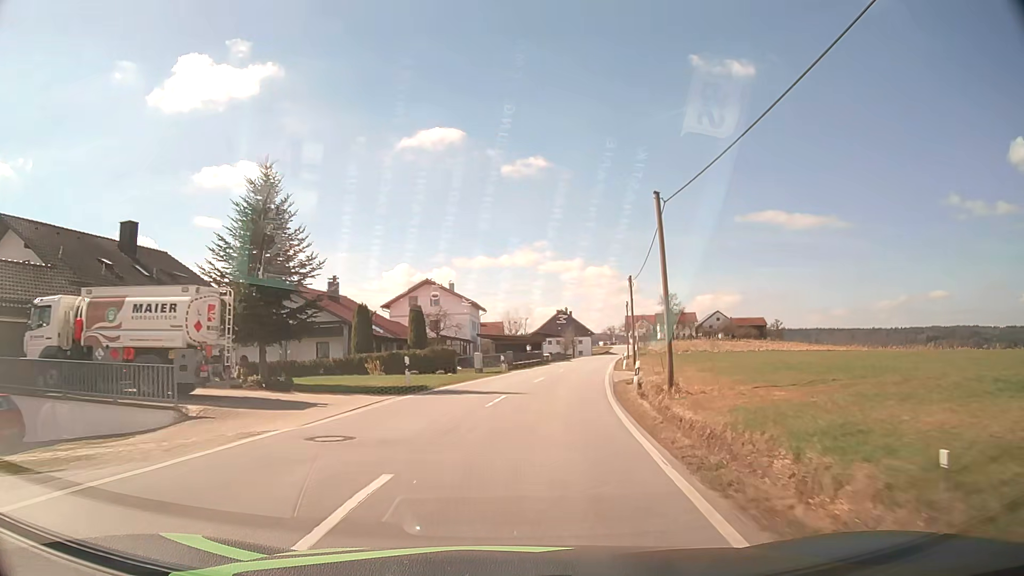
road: tertiary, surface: asphalt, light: Day
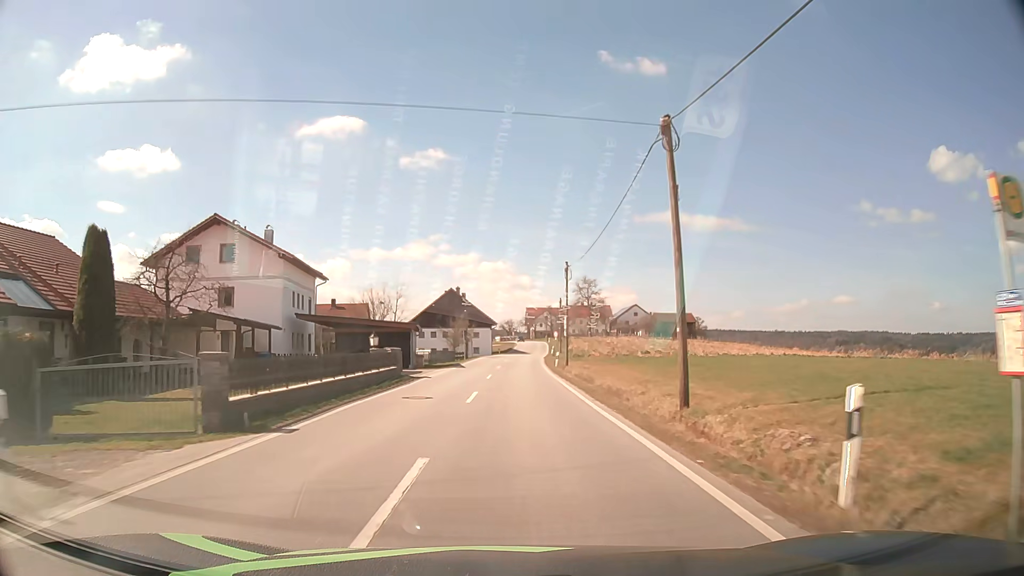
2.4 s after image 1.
(+3.2, +34.8) m; +9°
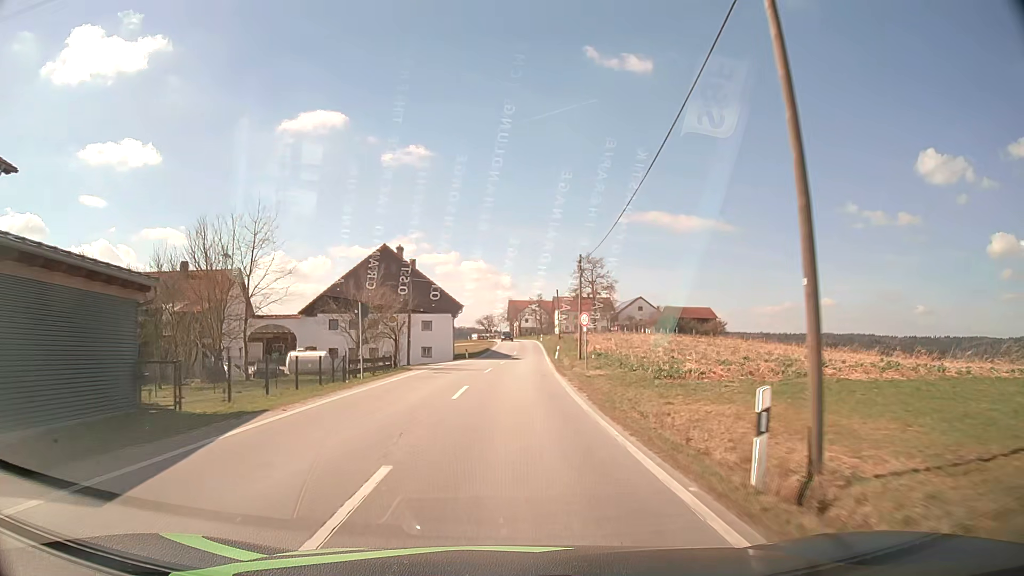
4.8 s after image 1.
(+0.6, +36.9) m; +2°
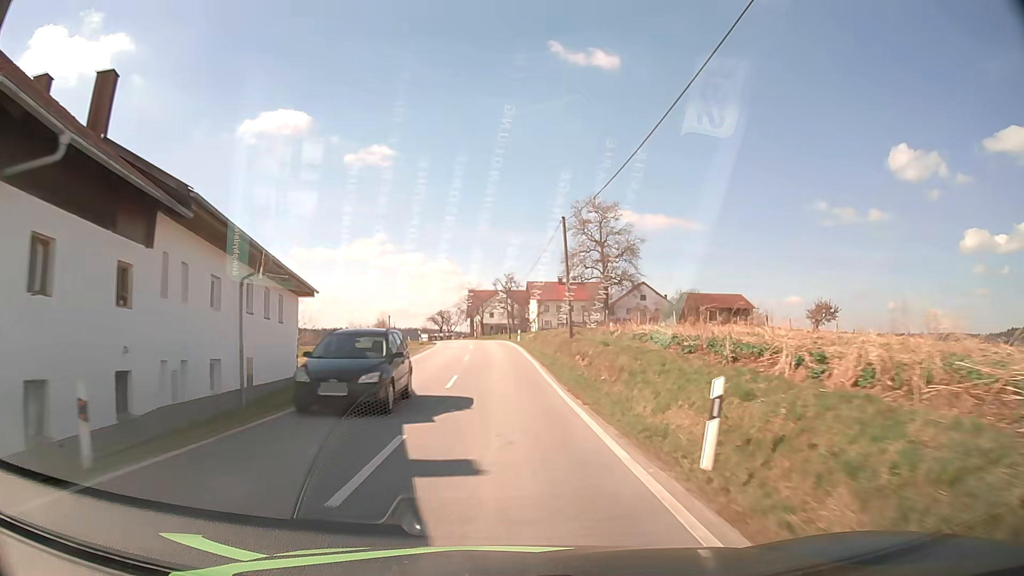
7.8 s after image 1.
(+1.4, +45.7) m; +3°
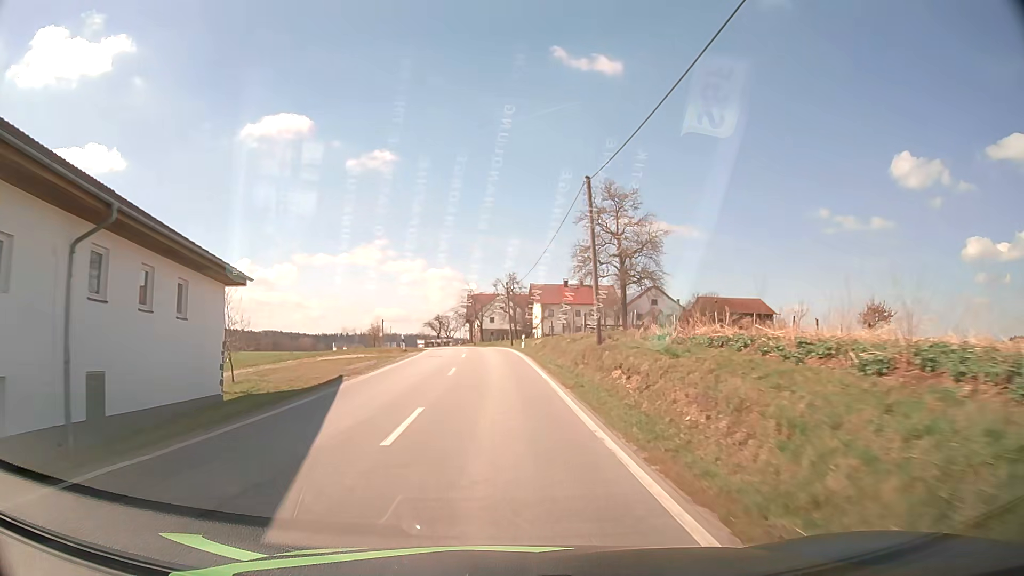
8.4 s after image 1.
(0.0, +9.2) m; -1°
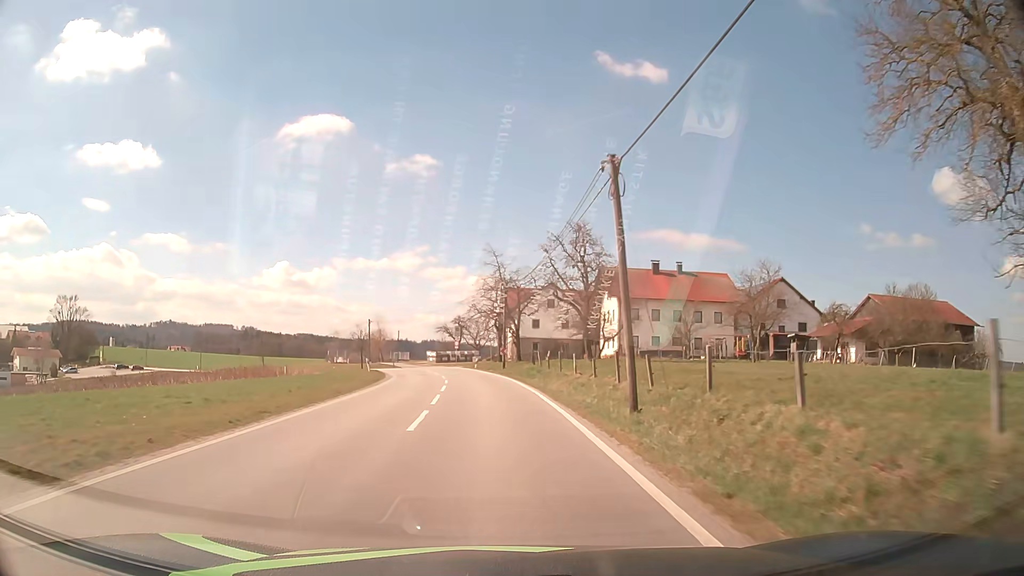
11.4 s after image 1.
(-1.0, +45.3) m; -3°
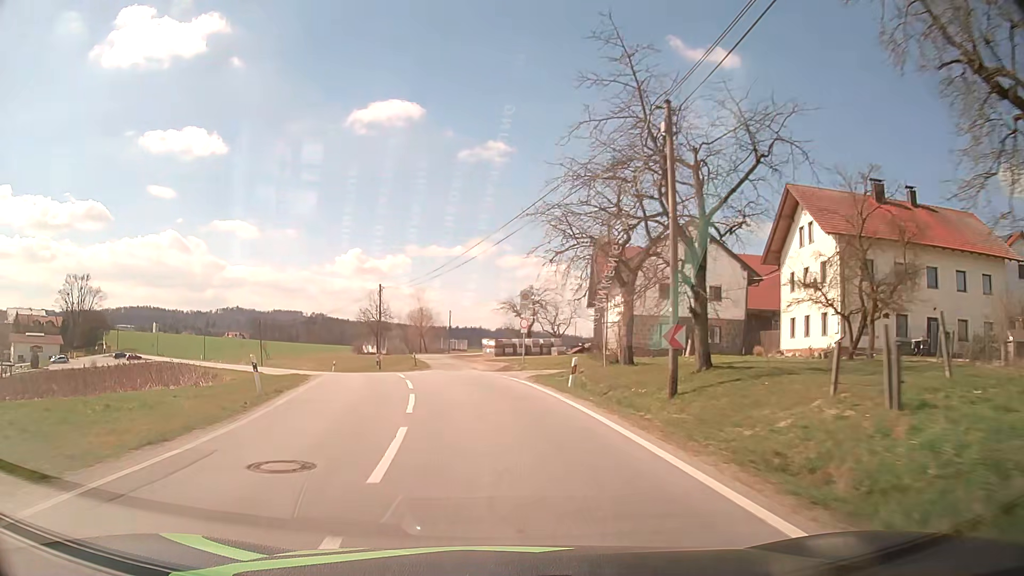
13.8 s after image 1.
(-1.8, +35.0) m; -6°
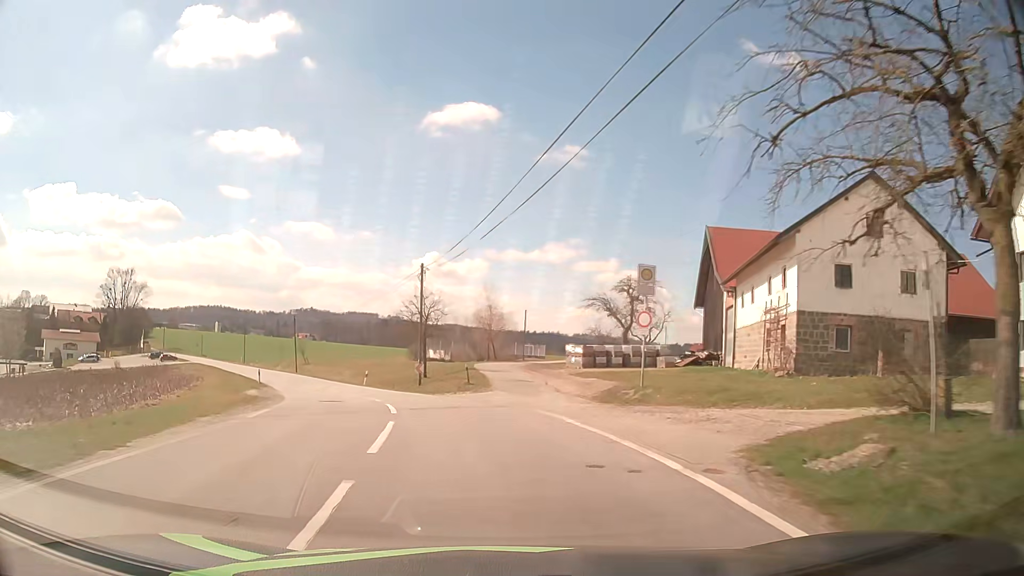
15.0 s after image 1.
(-0.8, +15.9) m; -6°
(-1, +10) (-2, +20) (-5, +29) (-9, +39) (-13, +48) (-18, +57) (-23, +65) (-28, +74) (-33, +82) (-38, +91) m
